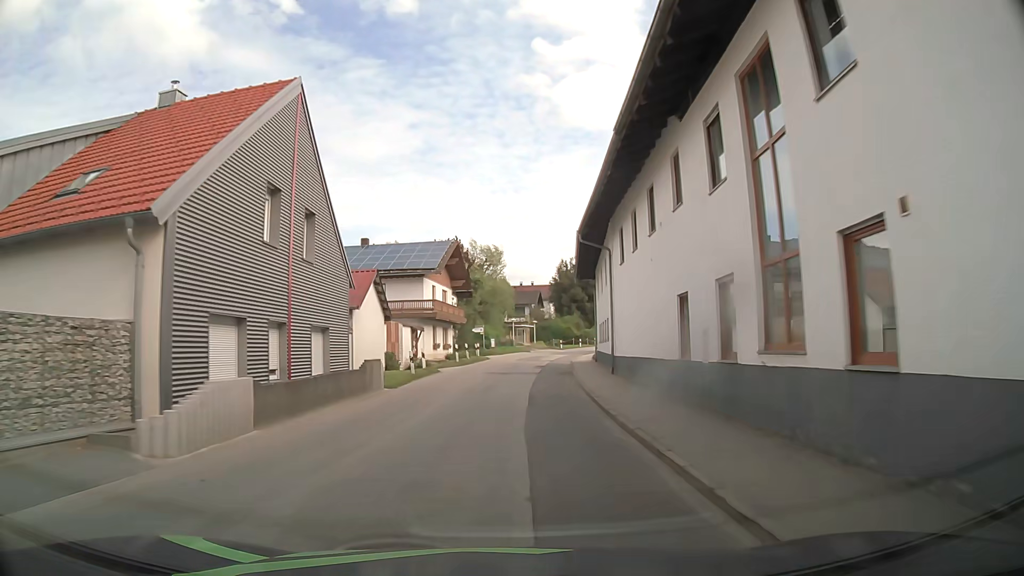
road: tertiary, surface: asphalt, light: Day
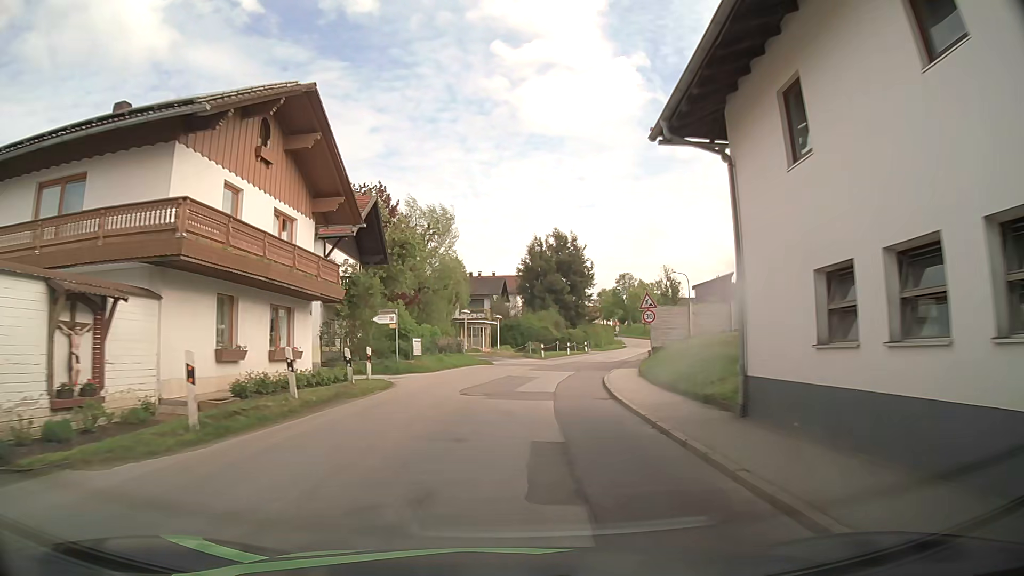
(+1.0, +30.1) m; +3°
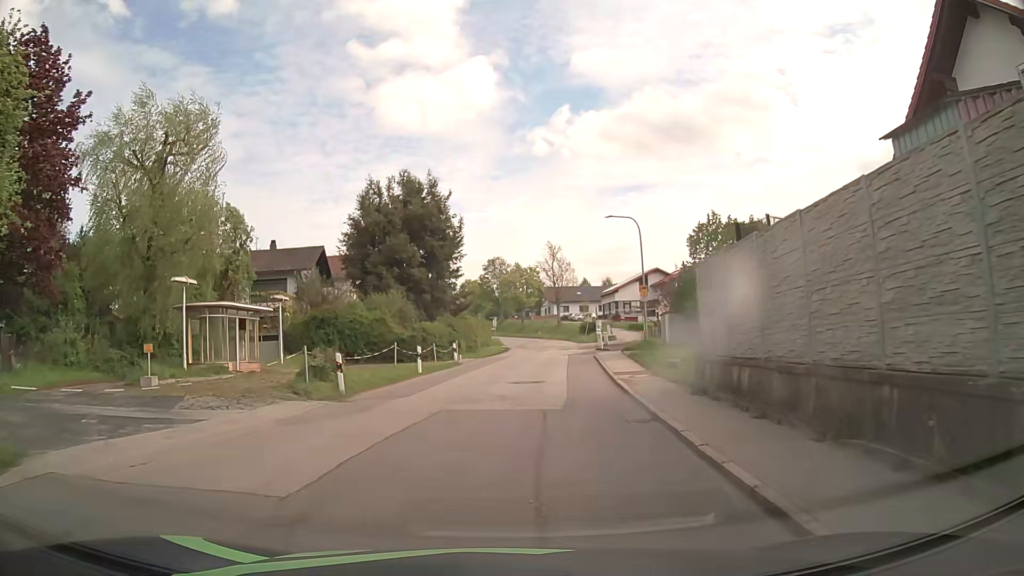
(+3.0, +30.6) m; +12°
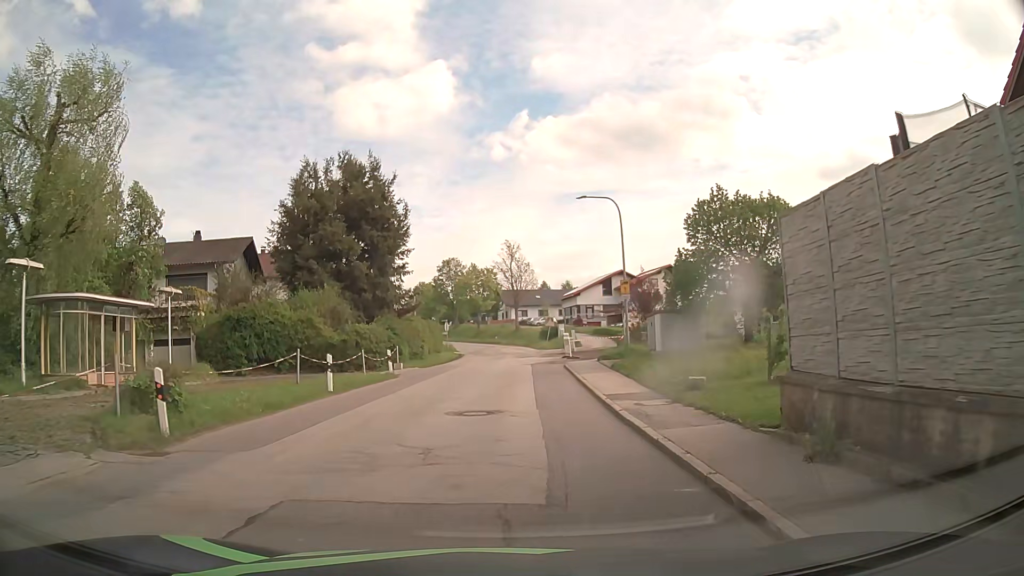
(+0.2, +6.9) m; +3°
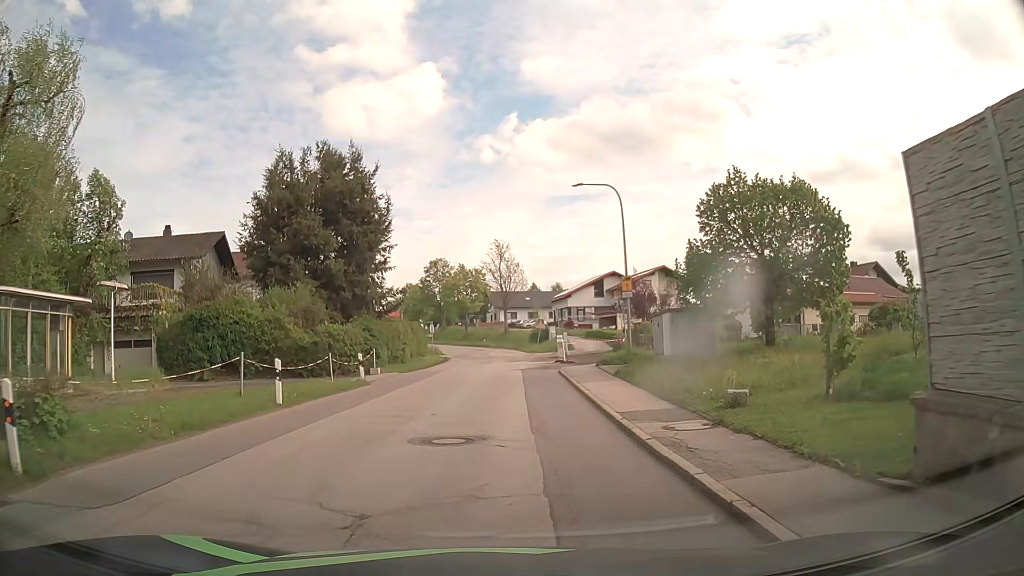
(0.0, +3.3) m; +2°
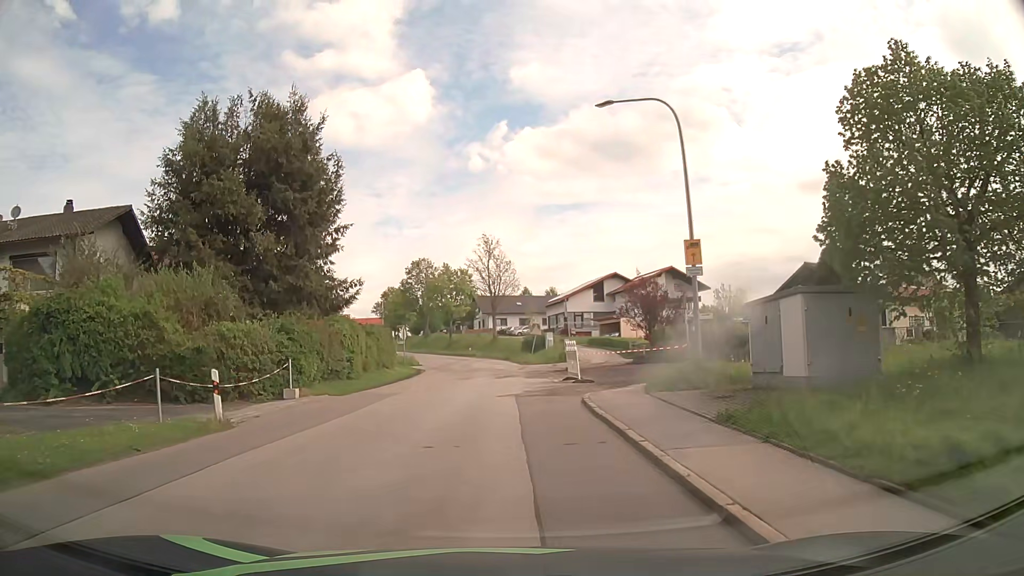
(+0.1, +11.6) m; +1°
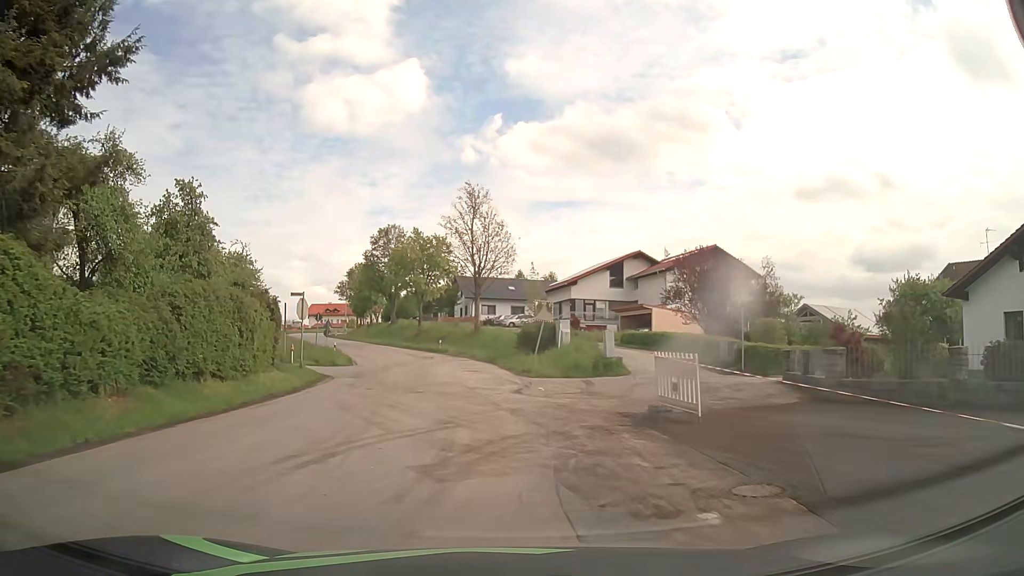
(-0.1, +24.1) m; +1°
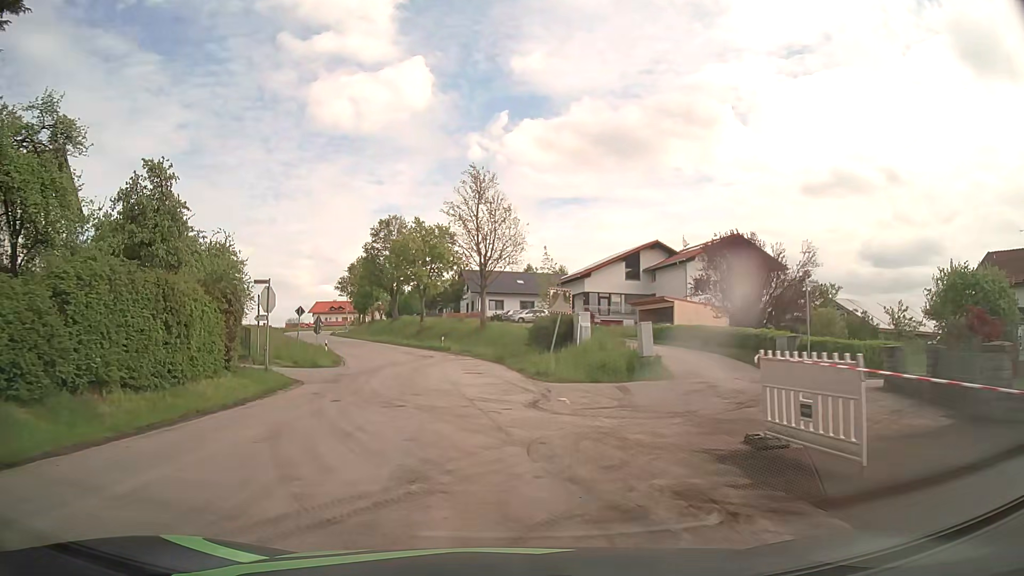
(0.0, +5.2) m; 0°
(0, +10) (-1, +20) (-2, +30) (-4, +40) (-7, +49) (-11, +59) (-15, +68) (-19, +77) (-23, +86) (-27, +95) m
